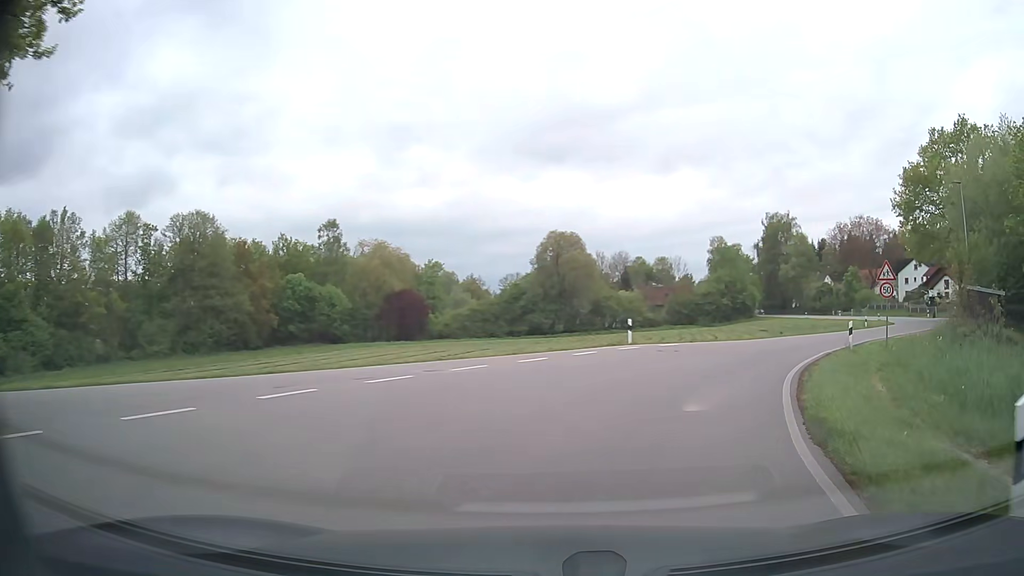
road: secondary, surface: asphalt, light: Day
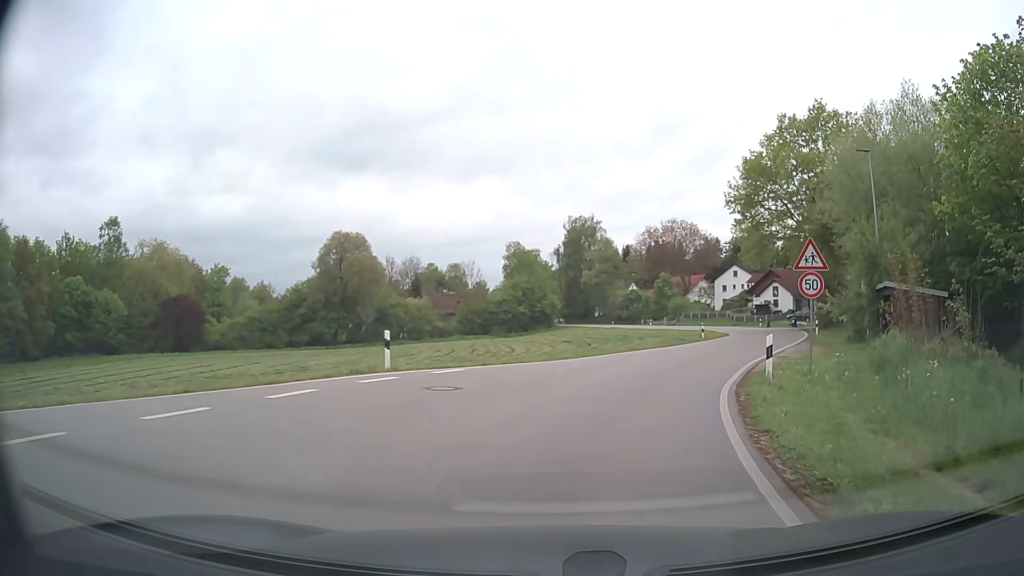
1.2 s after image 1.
(+1.5, +9.7) m; +17°
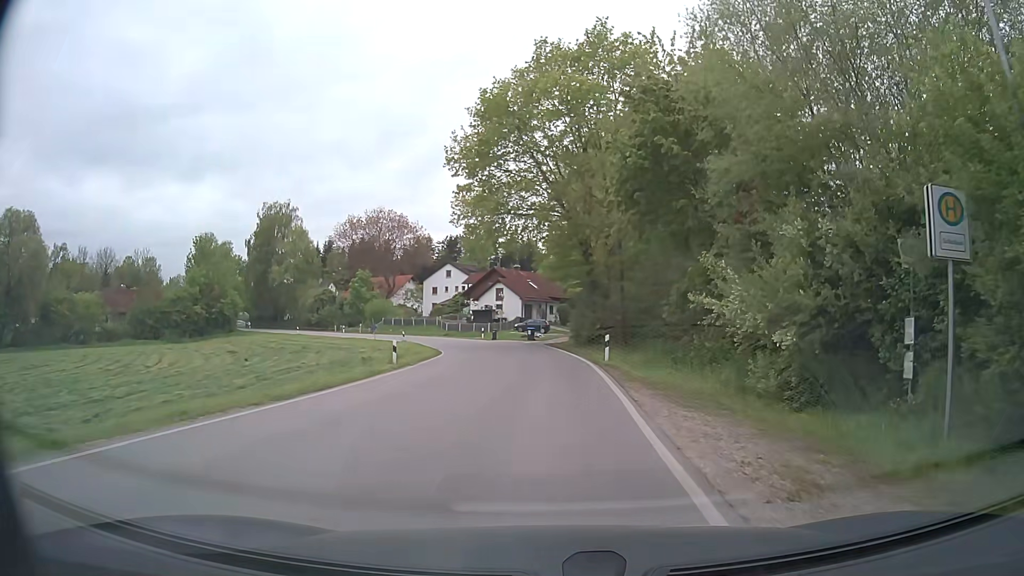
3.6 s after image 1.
(+4.5, +20.0) m; +24°
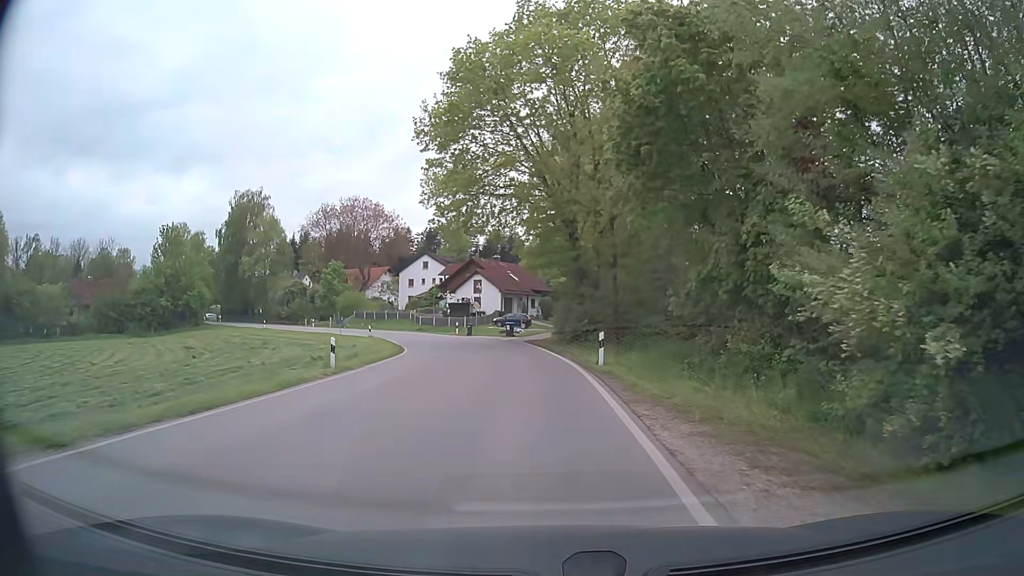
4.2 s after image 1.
(+0.1, +5.4) m; +2°
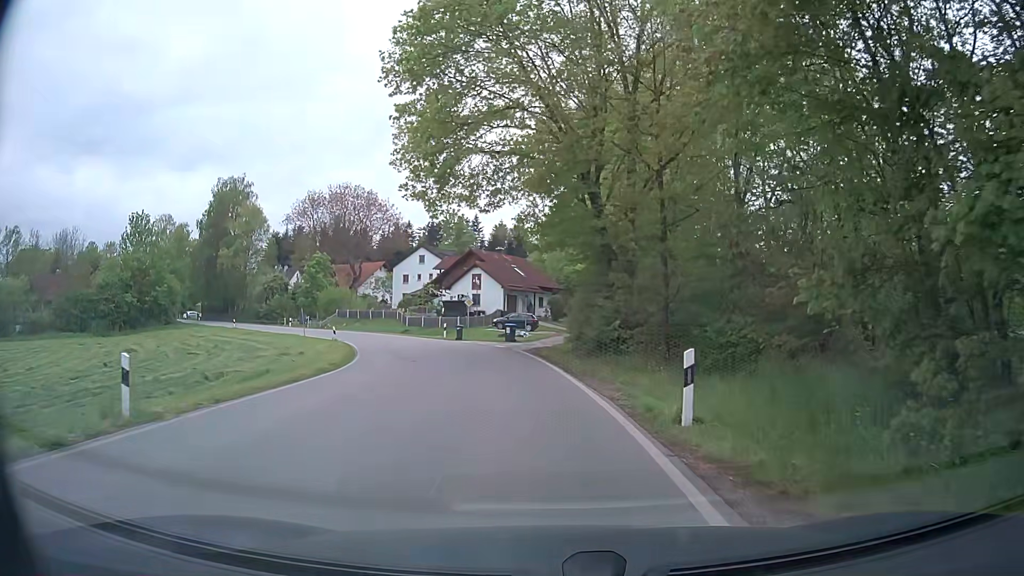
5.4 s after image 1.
(-0.2, +11.0) m; -1°
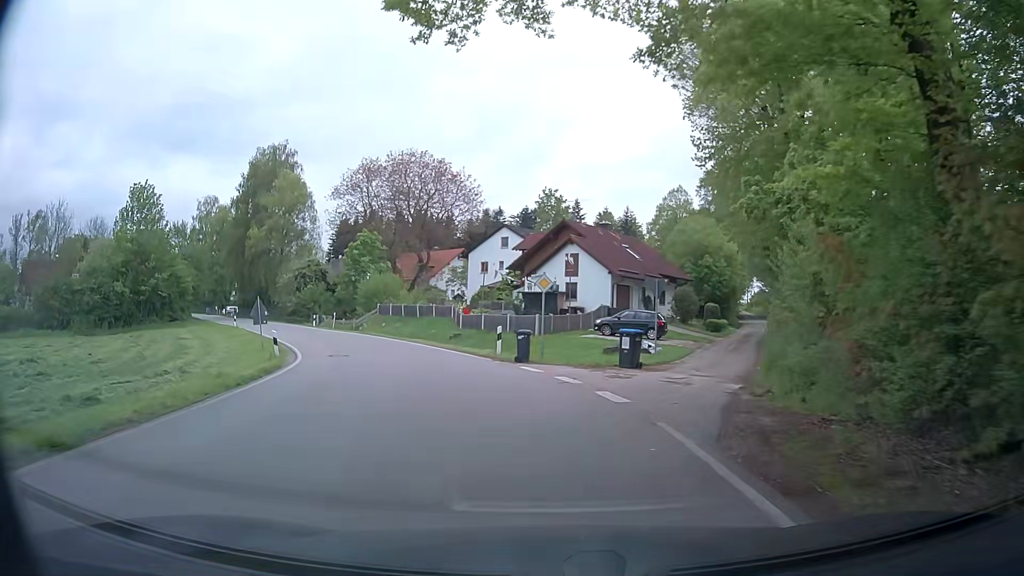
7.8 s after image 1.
(-1.4, +21.2) m; -10°
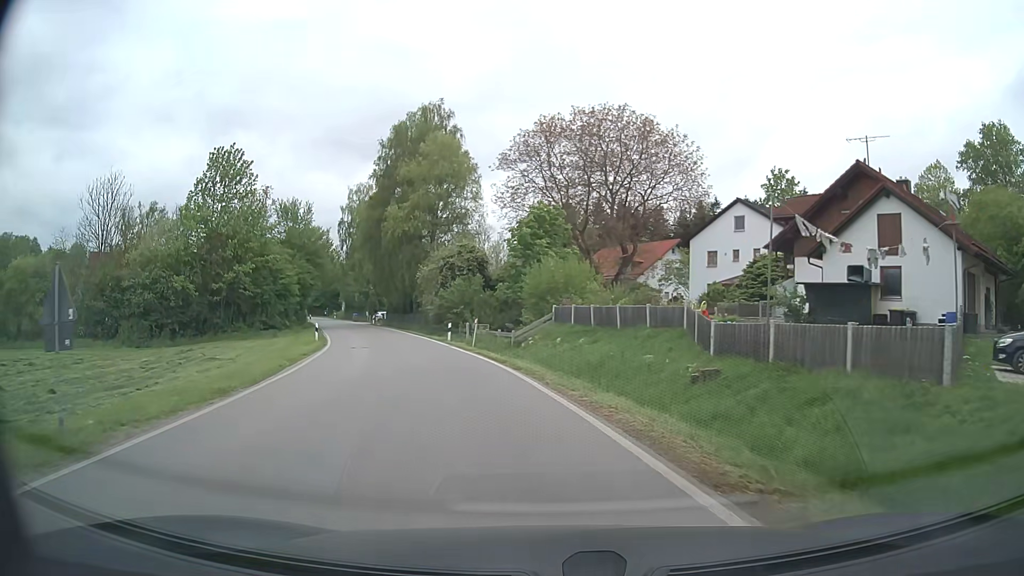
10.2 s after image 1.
(-3.0, +21.2) m; -16°
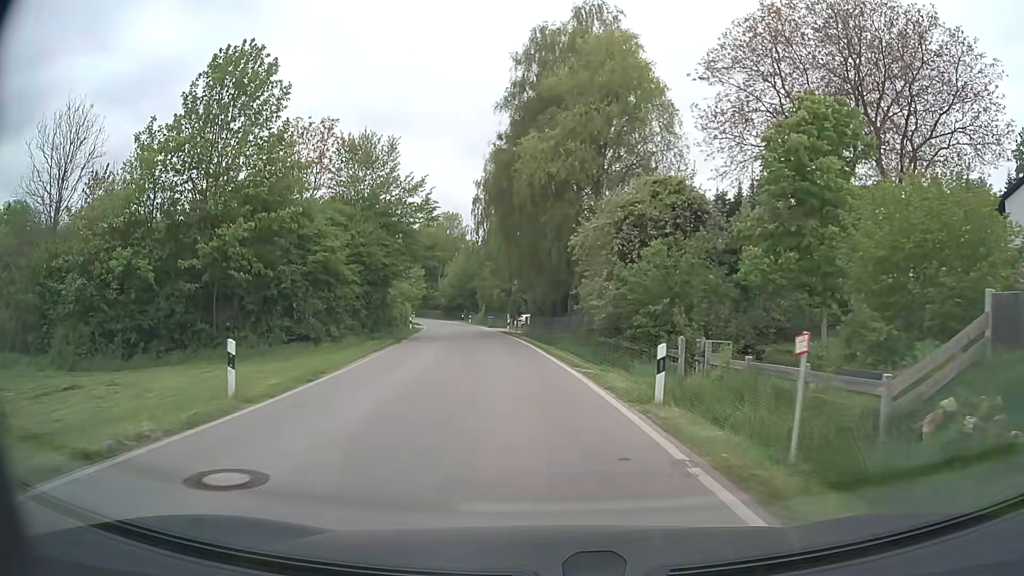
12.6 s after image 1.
(-3.8, +24.1) m; -14°
(0, +10) (-1, +20) (-2, +30) (-3, +40) (-5, +50) (-6, +60) (-8, +69) (-10, +79) (-13, +89) (-16, +98) m
